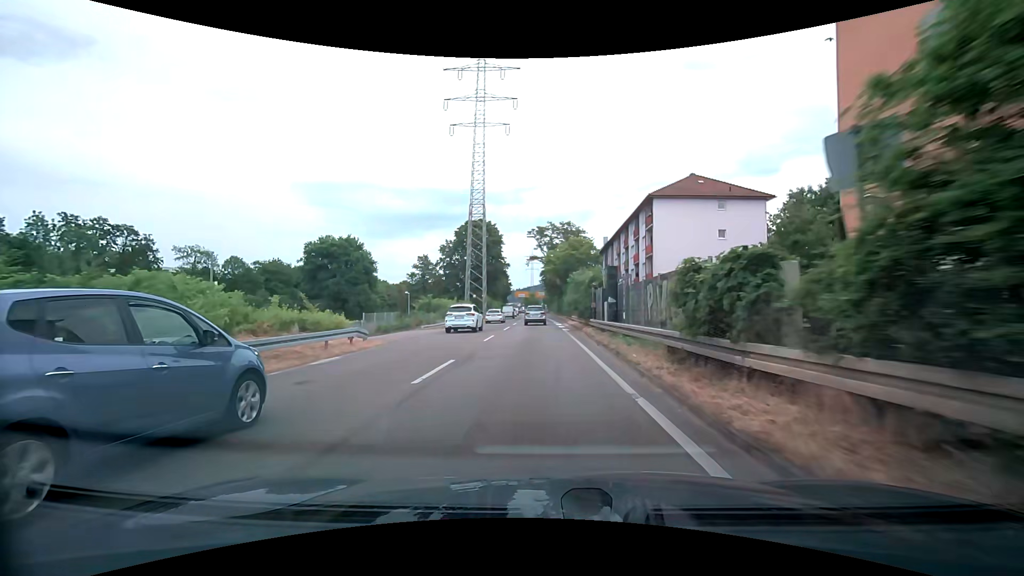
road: trunk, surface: asphalt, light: Day
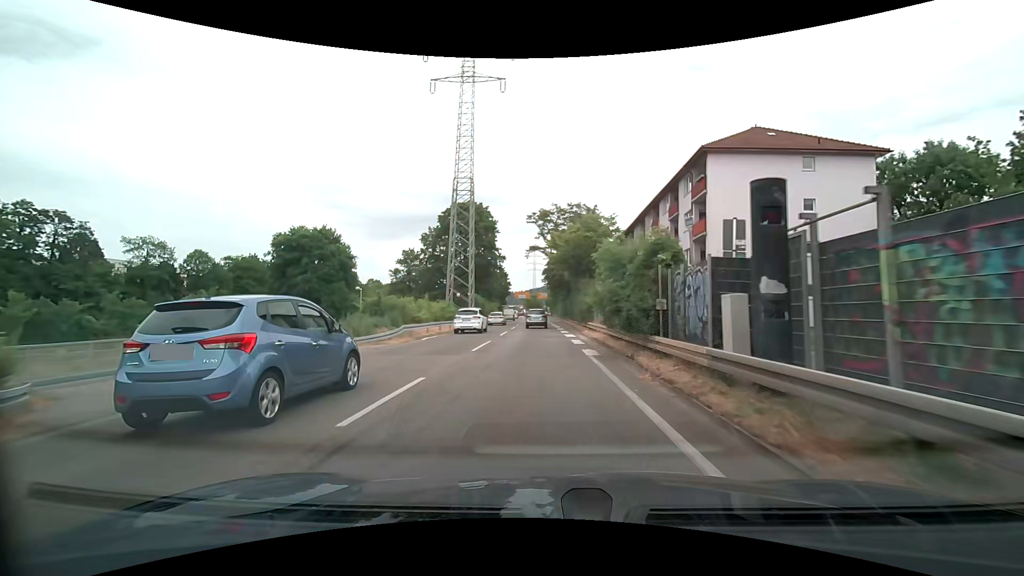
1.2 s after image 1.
(-0.1, +15.0) m; 0°
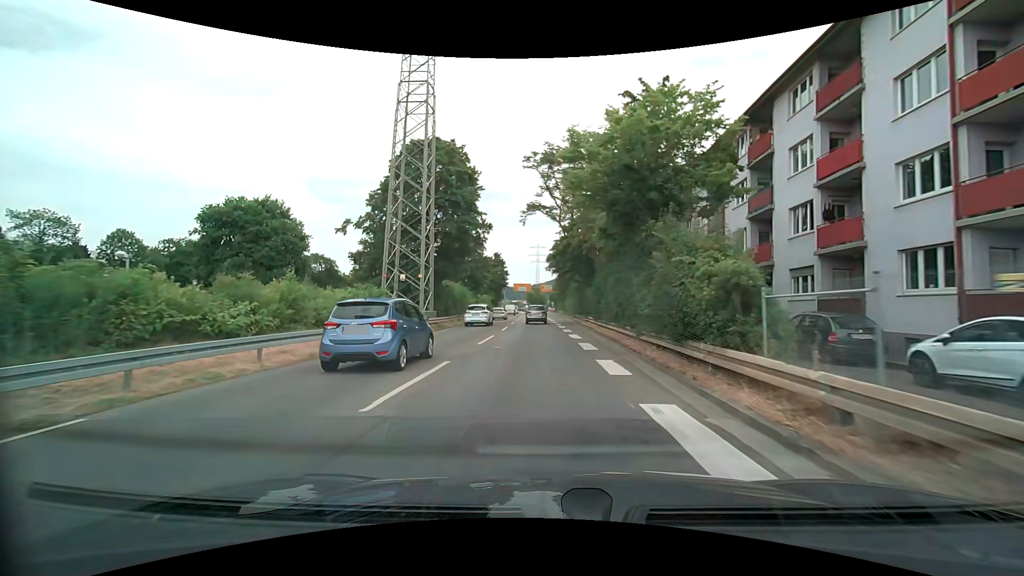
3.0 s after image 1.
(-0.1, +22.6) m; -1°
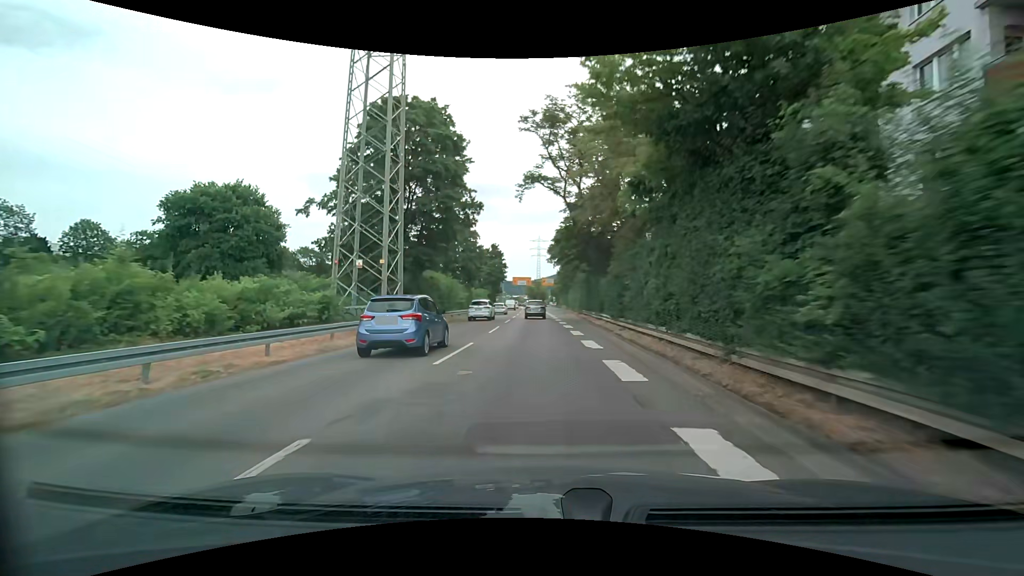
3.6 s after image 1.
(0.0, +7.6) m; 0°
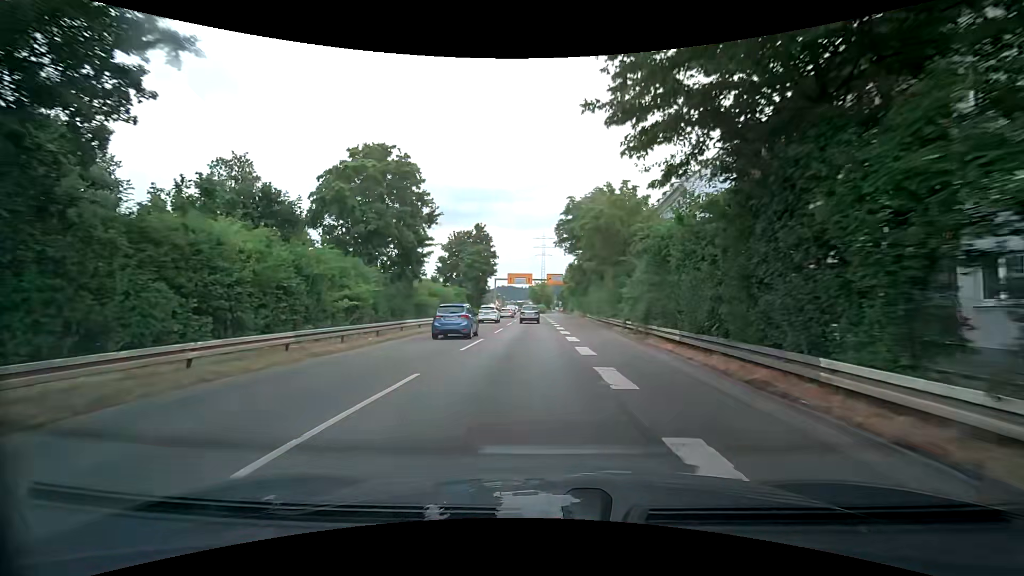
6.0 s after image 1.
(-0.2, +30.7) m; 0°
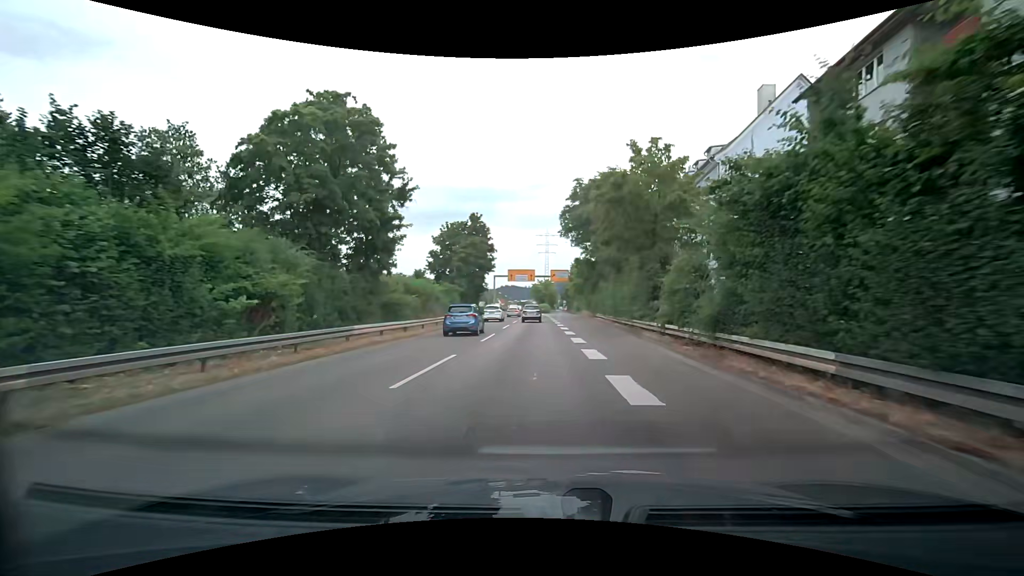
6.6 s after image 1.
(0.0, +7.7) m; 0°
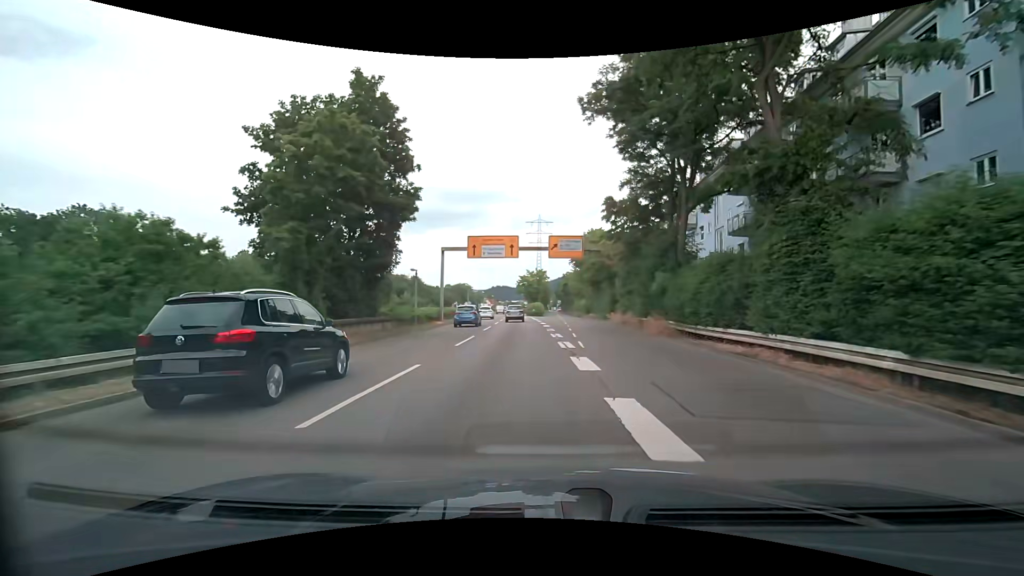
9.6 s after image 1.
(-0.5, +39.0) m; 0°
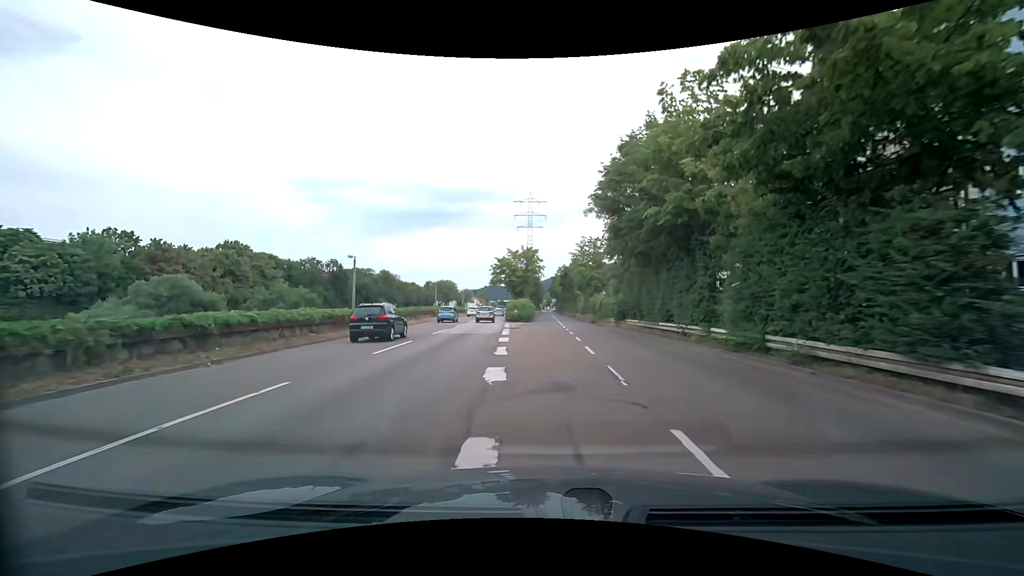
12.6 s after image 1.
(+0.2, +38.6) m; 0°
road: trunk_link
(0, +10) (0, +20) (0, +30) (0, +40) (0, +50) (0, +60) (0, +70) (+1, +80) (+1, +90) (+1, +100) m
